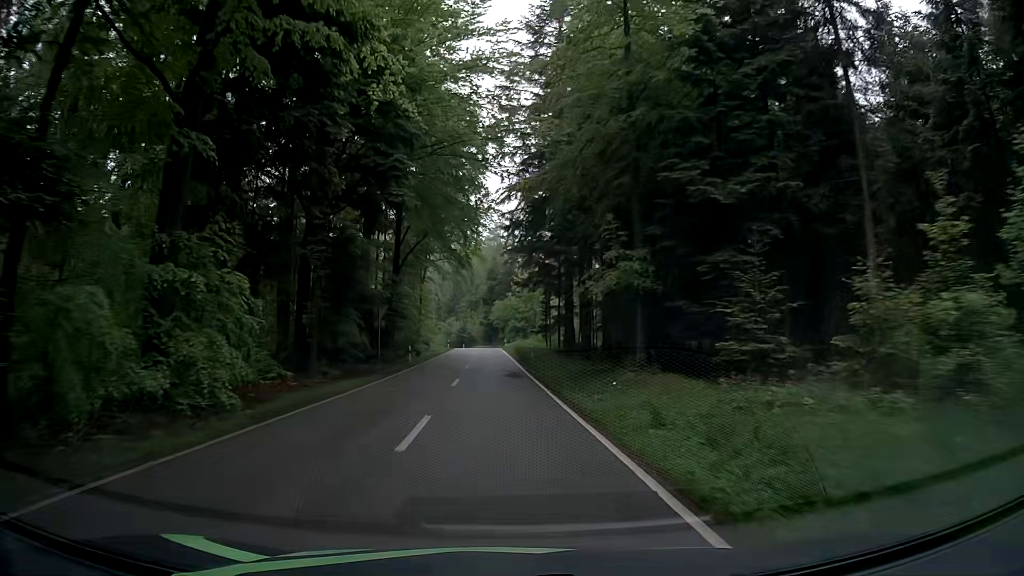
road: tertiary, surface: asphalt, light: Day
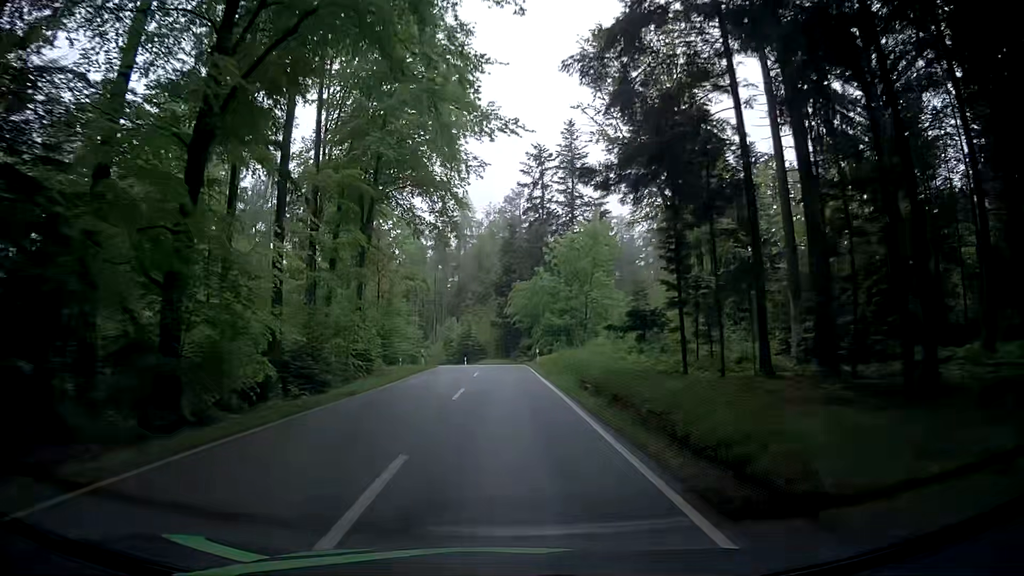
(-1.2, +40.4) m; -1°
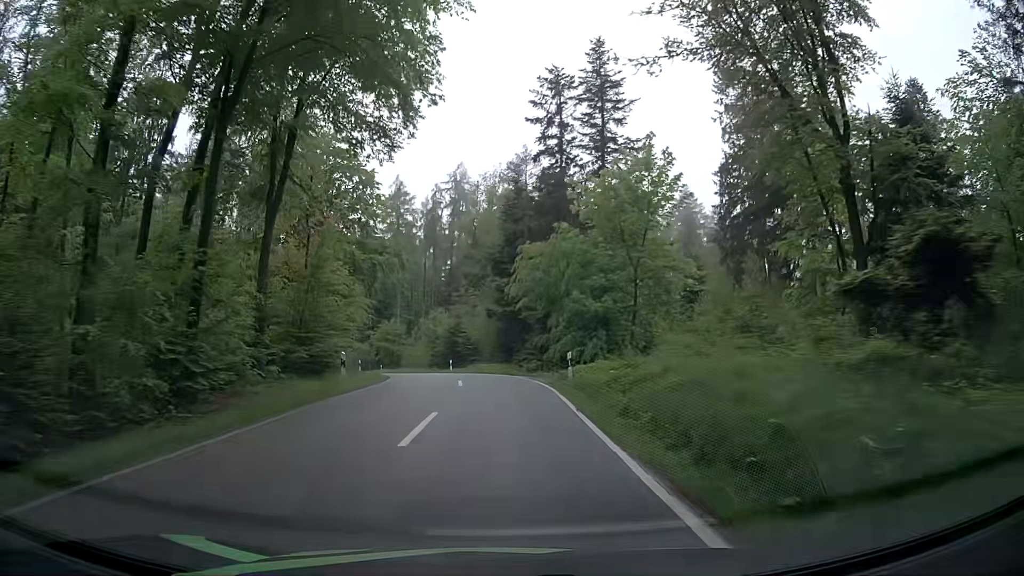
(-0.4, +19.5) m; -1°
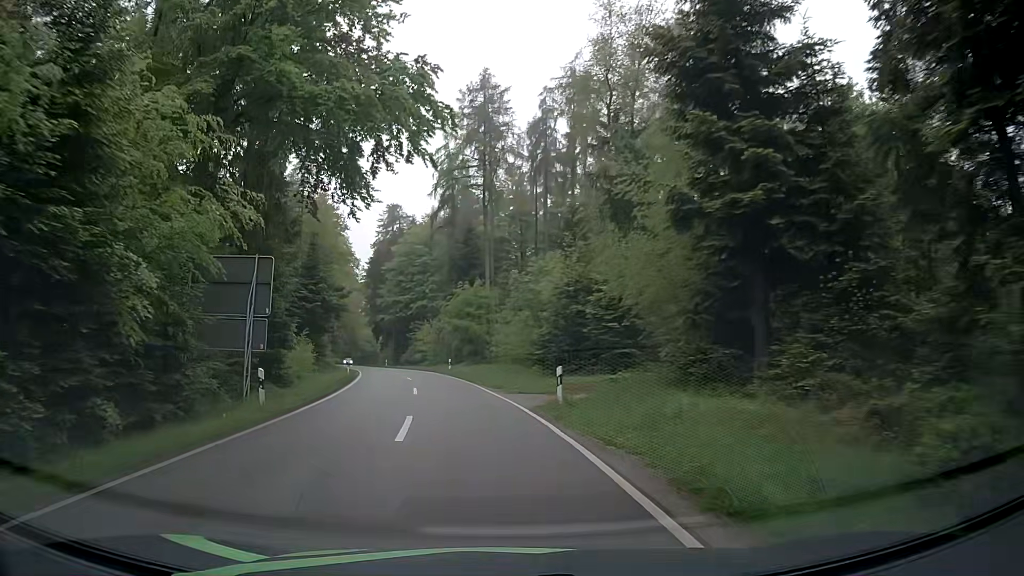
(-2.3, +34.9) m; -10°
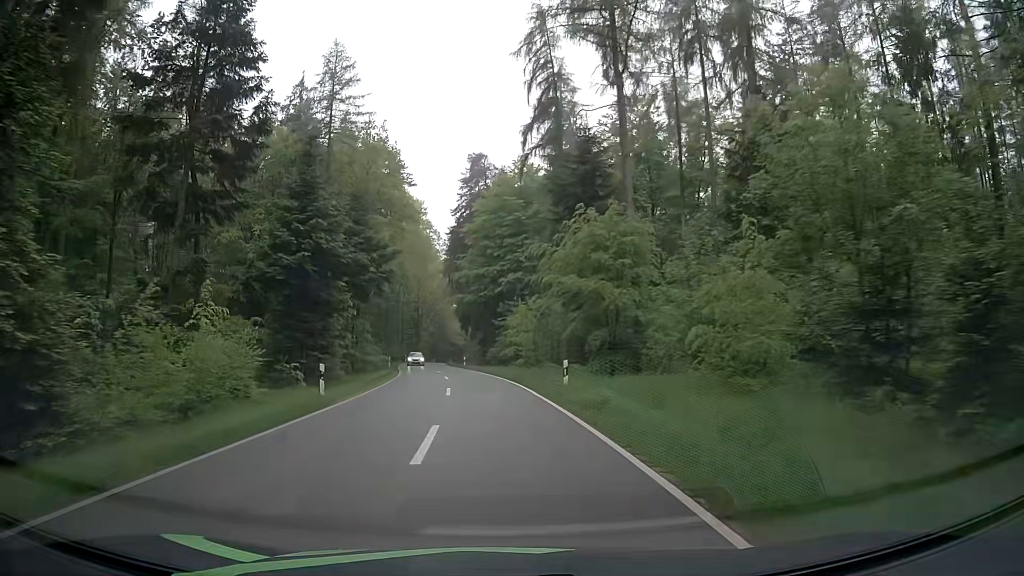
(-2.8, +26.5) m; -10°
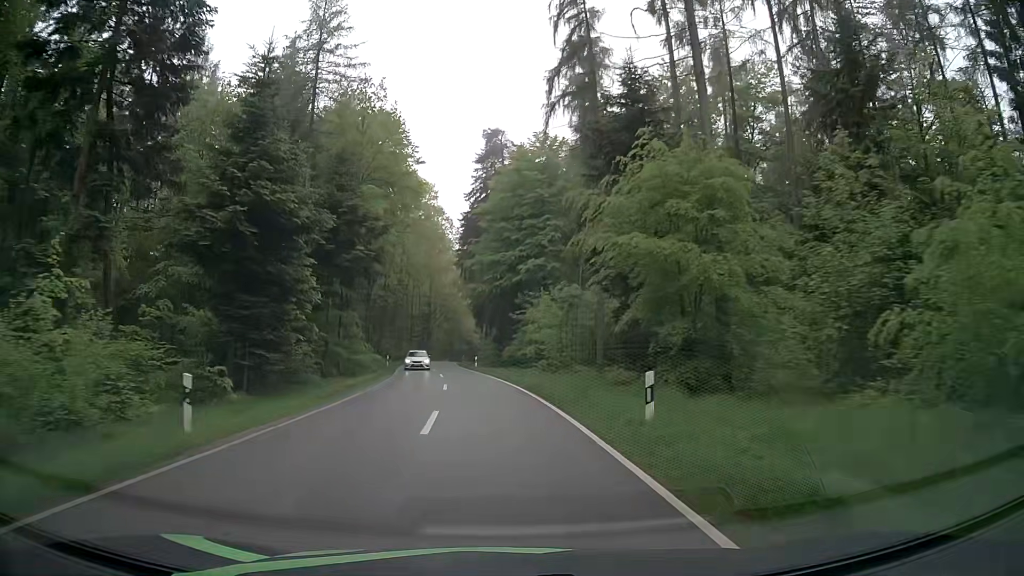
(-0.1, +9.3) m; -2°
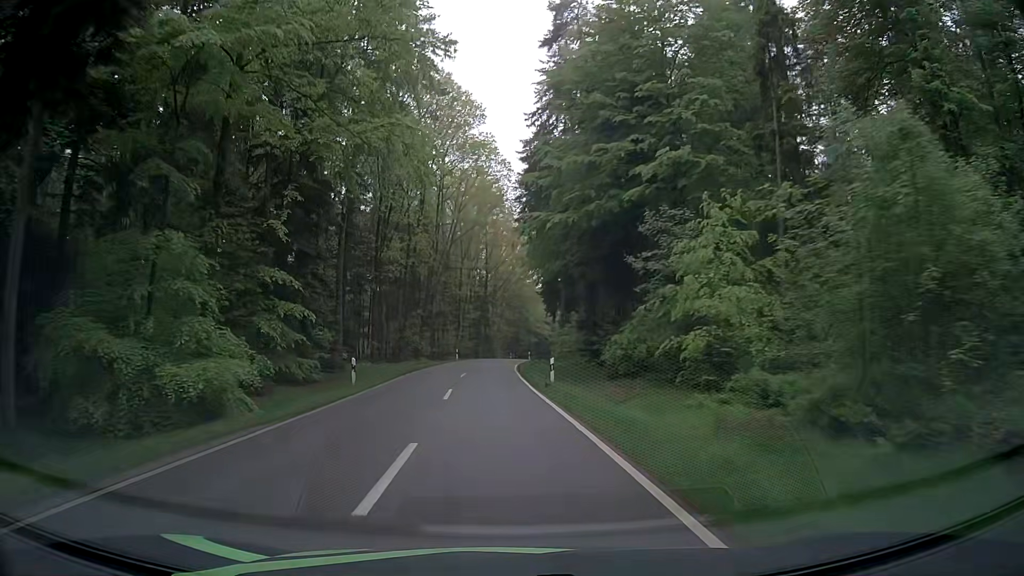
(-0.8, +29.5) m; -5°
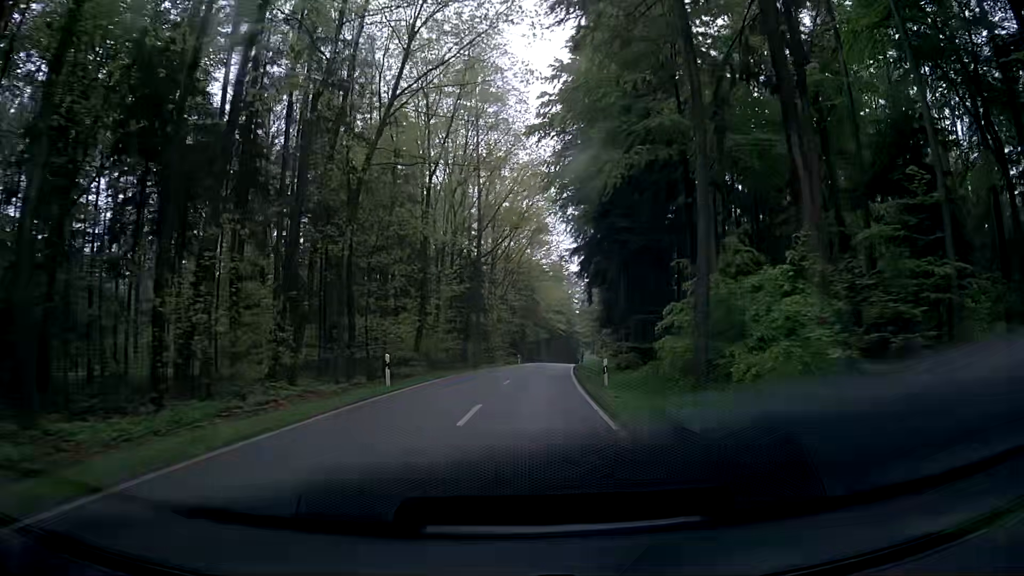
(-1.2, +42.8) m; -1°
(0, +10) (+1, +20) (+2, +30) (+3, +40) (+4, +50) (+5, +60) (+6, +70) (+7, +80) (+9, +90) (+10, +99) m
